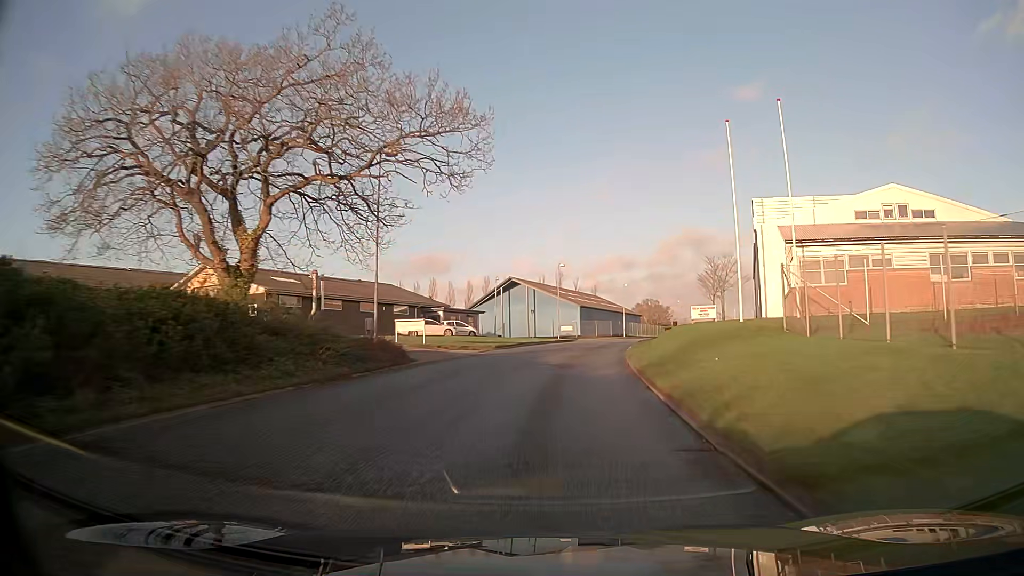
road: unclassified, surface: asphalt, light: Day
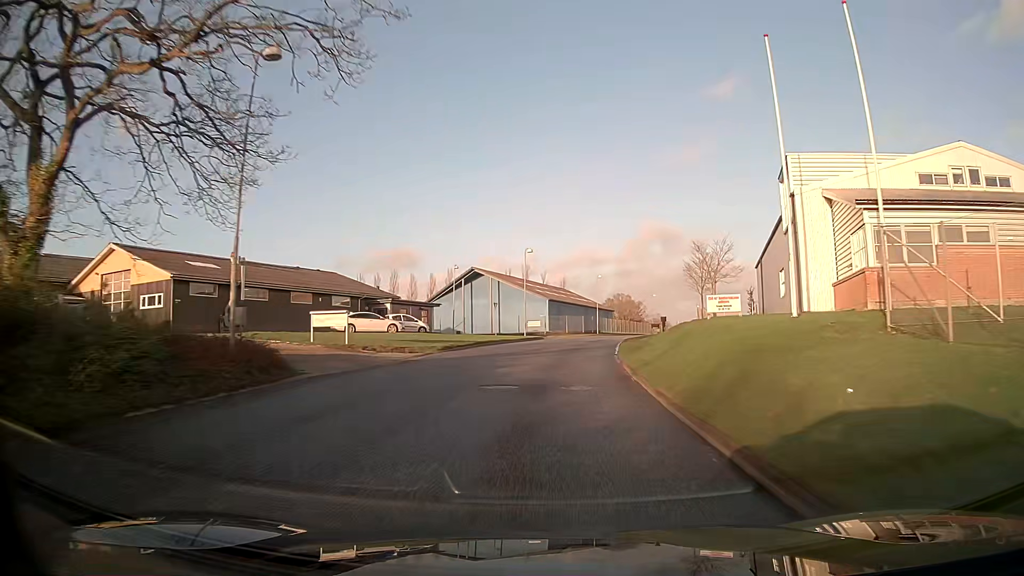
(+0.2, +9.0) m; +3°
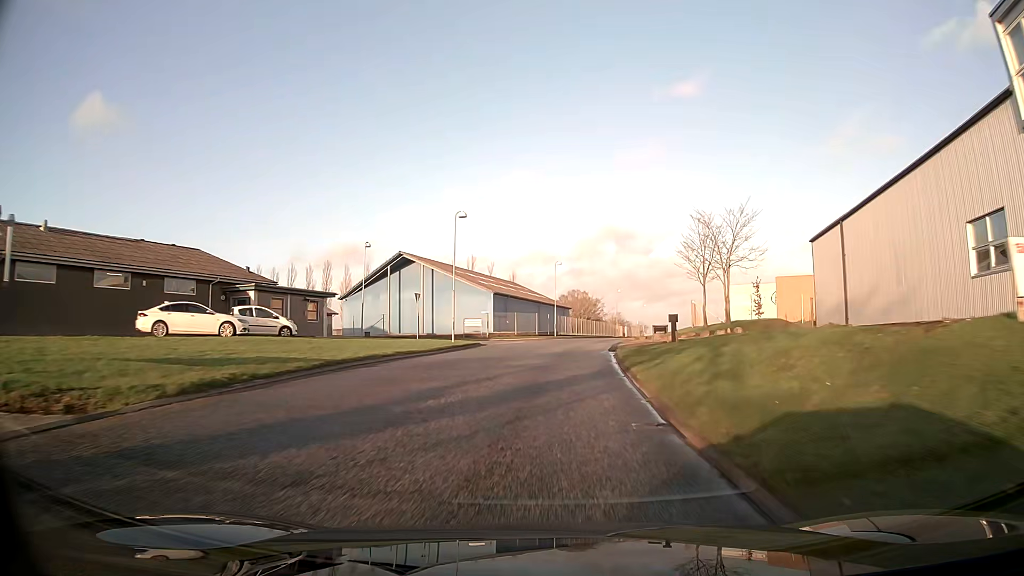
(+0.7, +18.4) m; +4°
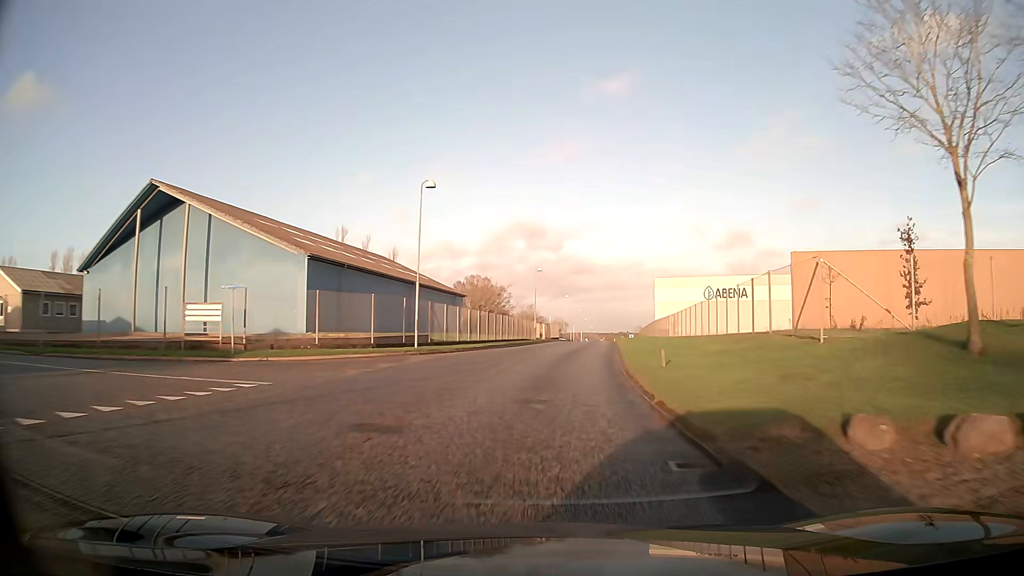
(+2.5, +36.9) m; +8°
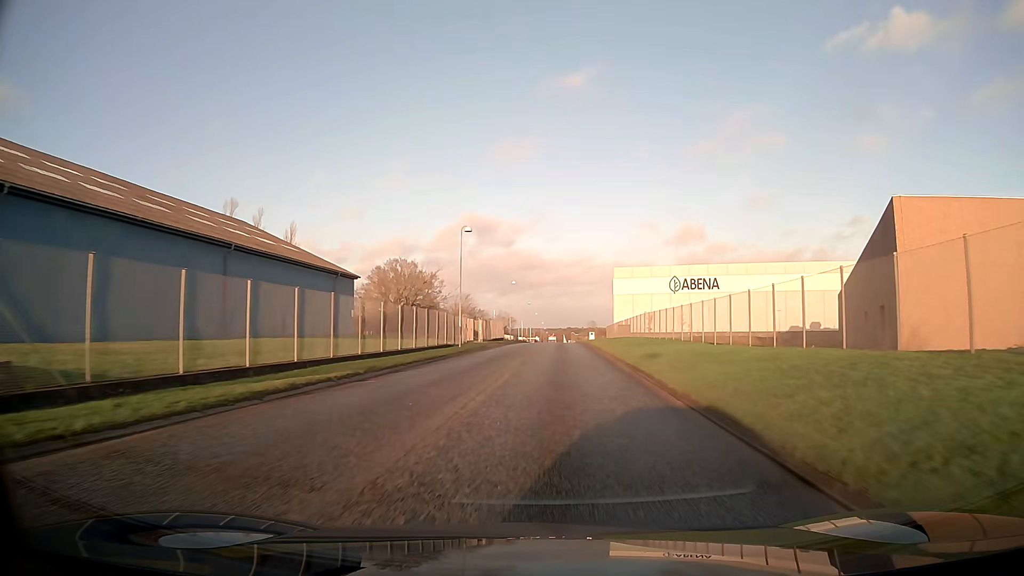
(+1.2, +27.4) m; +5°
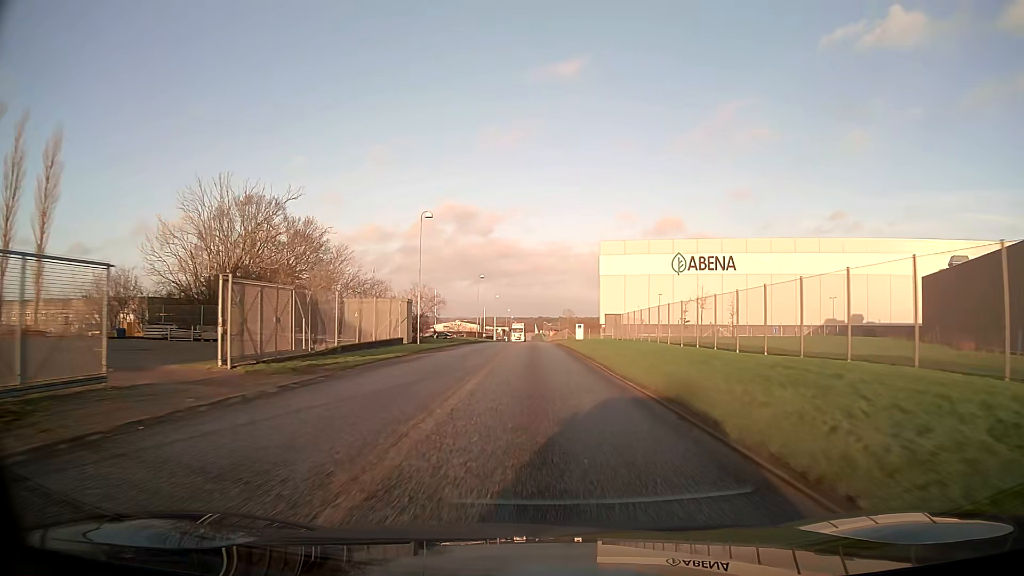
(+1.5, +46.5) m; +2°
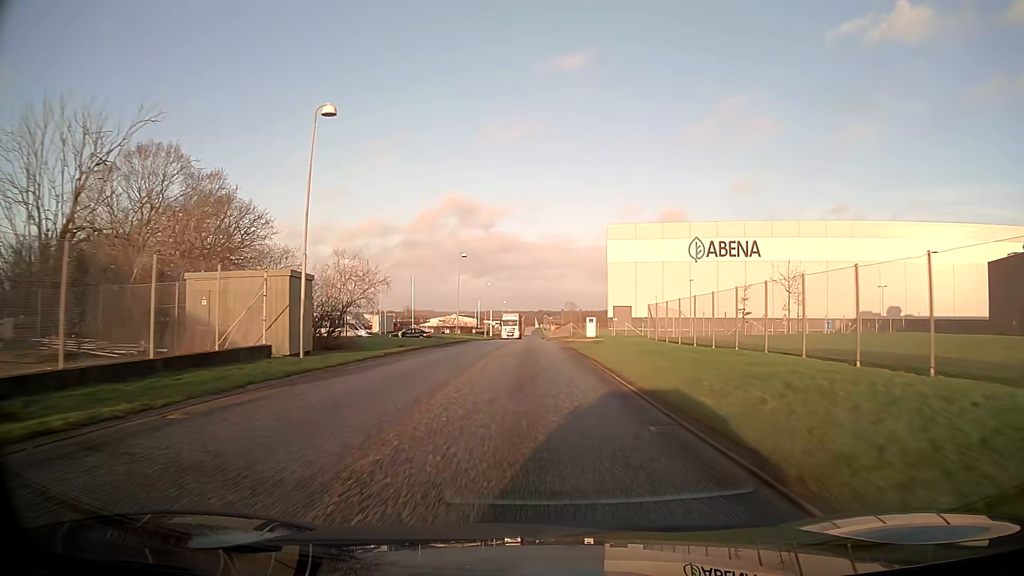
(+0.1, +18.7) m; 0°
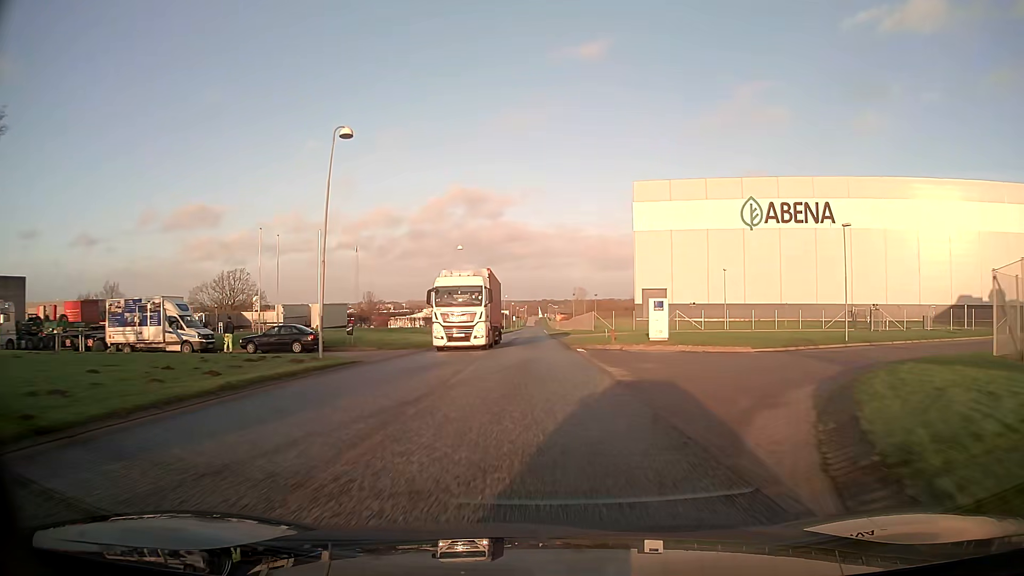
(-0.2, +37.3) m; 0°
(0, +10) (0, +20) (0, +30) (0, +40) (0, +50) (0, +60) (0, +70) (-1, +80) (-1, +90) (-1, +100) m
